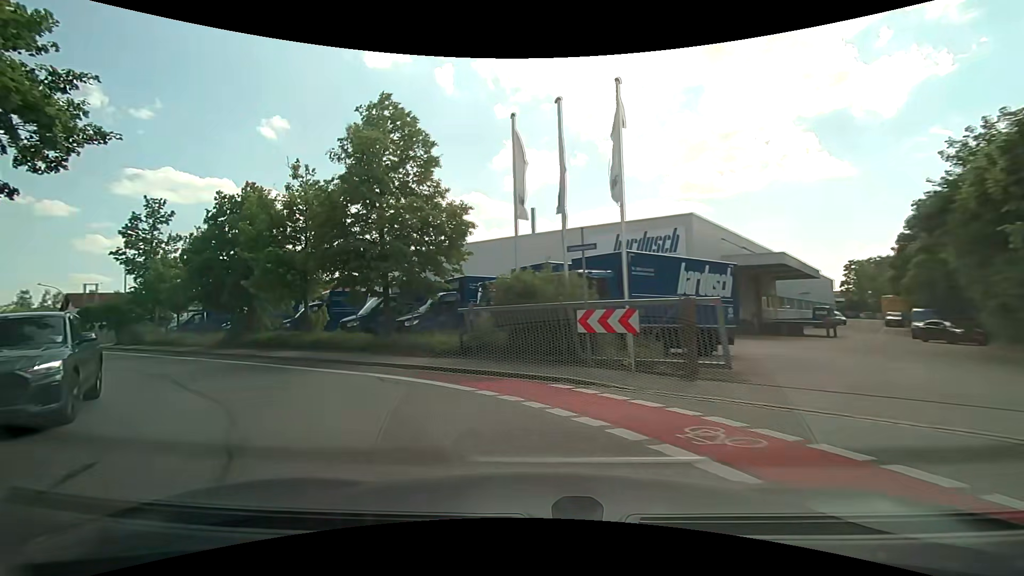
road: tertiary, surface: asphalt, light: Day
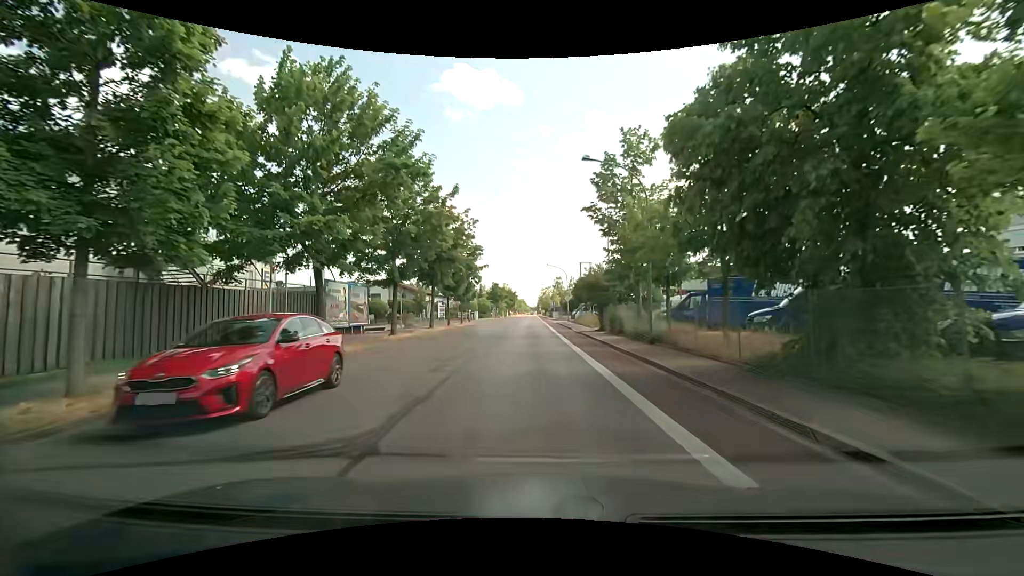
(-10.5, +16.6) m; -52°
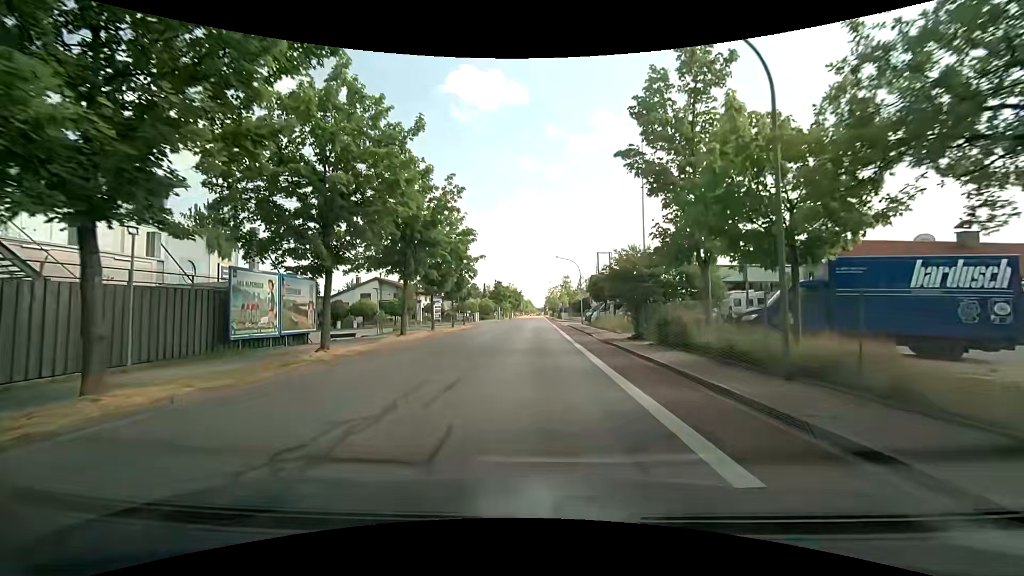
(-0.1, +9.9) m; 0°
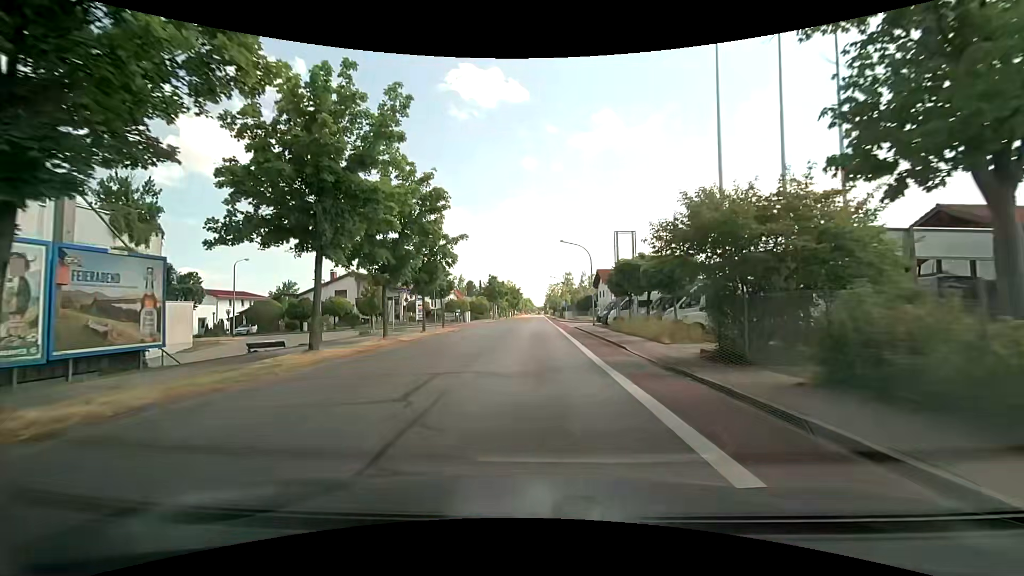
(-0.1, +11.2) m; -1°
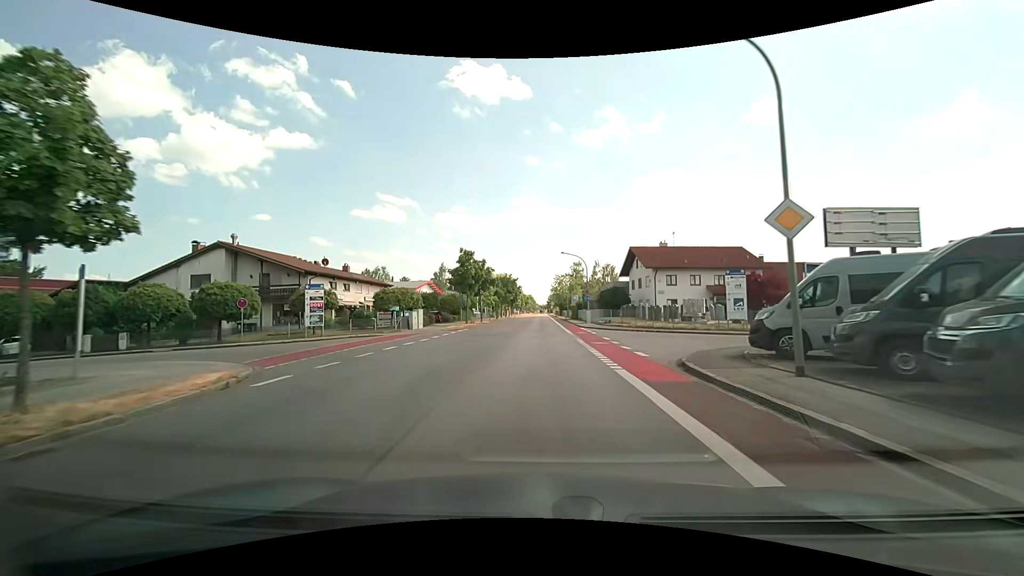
(+0.2, +32.8) m; +1°
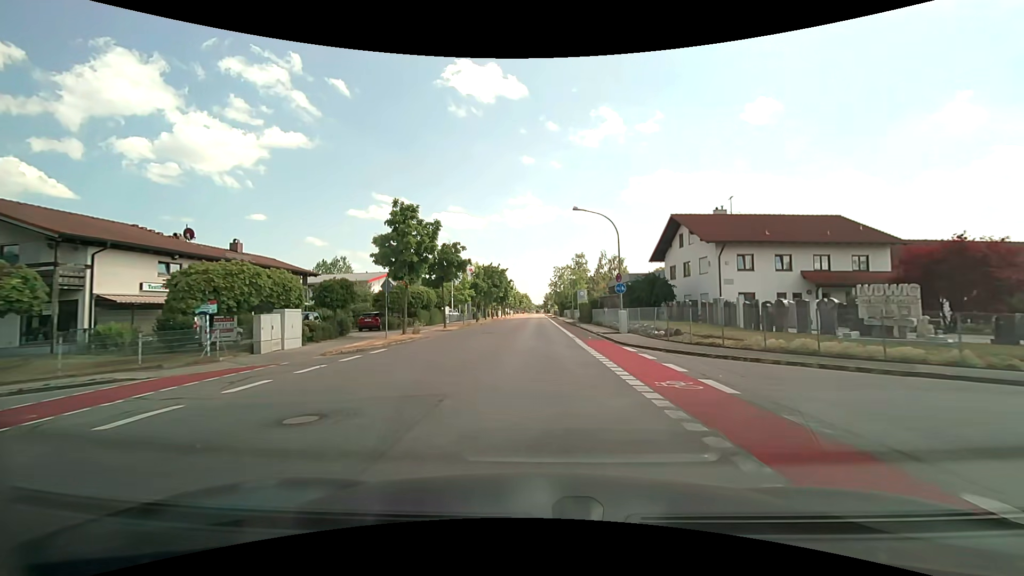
(-0.1, +22.1) m; 0°
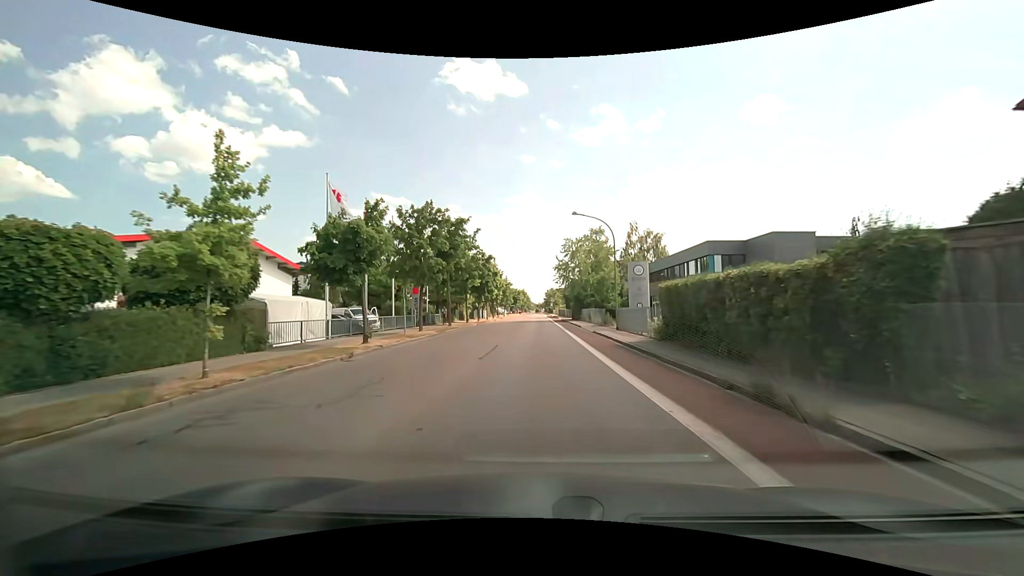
(+0.1, +38.6) m; 0°
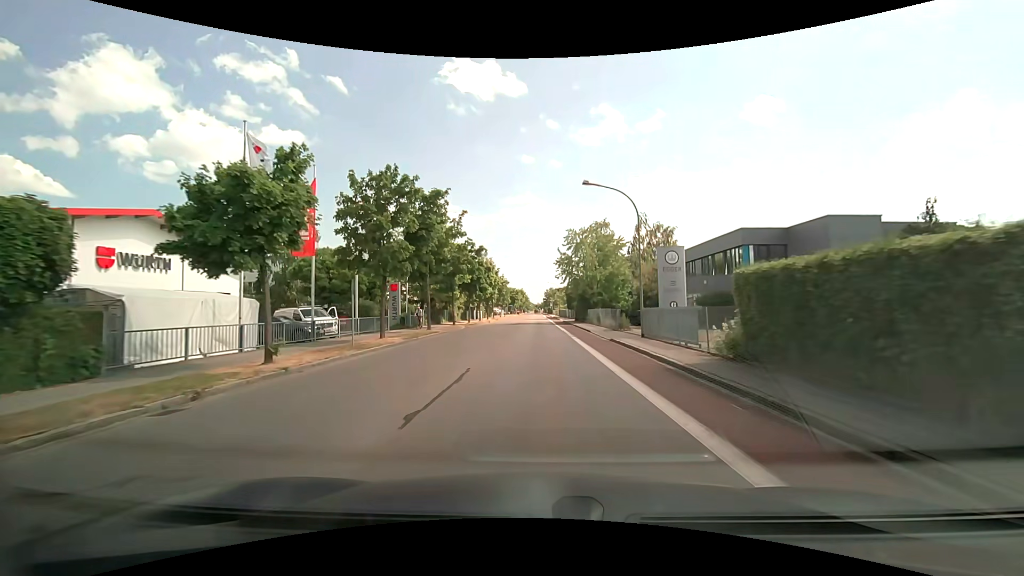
(0.0, +7.6) m; 0°
(0, +10) (0, +20) (0, +30) (0, +40) (0, +50) (0, +60) (0, +70) (0, +80) (0, +90) (0, +100) m
